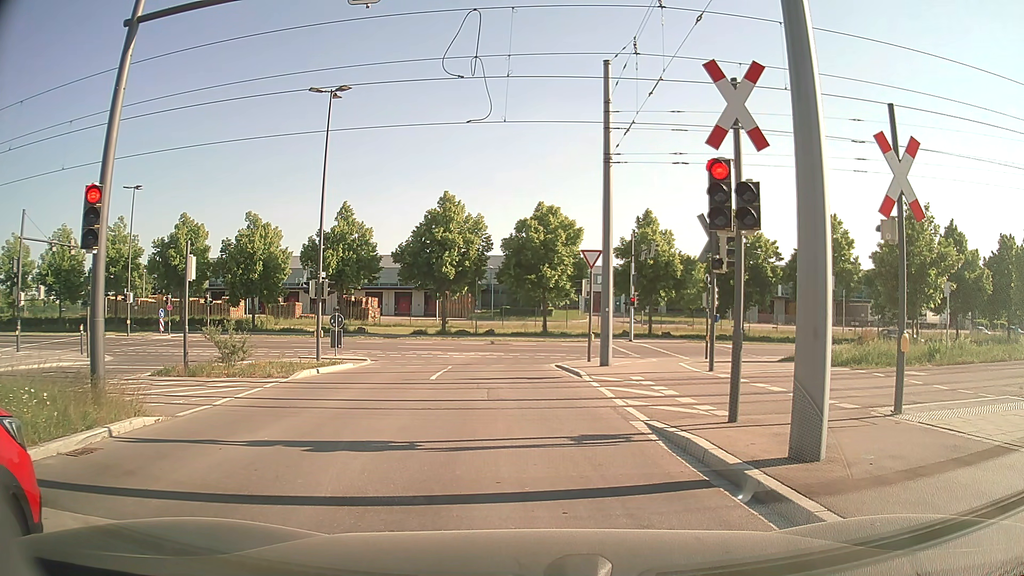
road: tertiary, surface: asphalt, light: Day
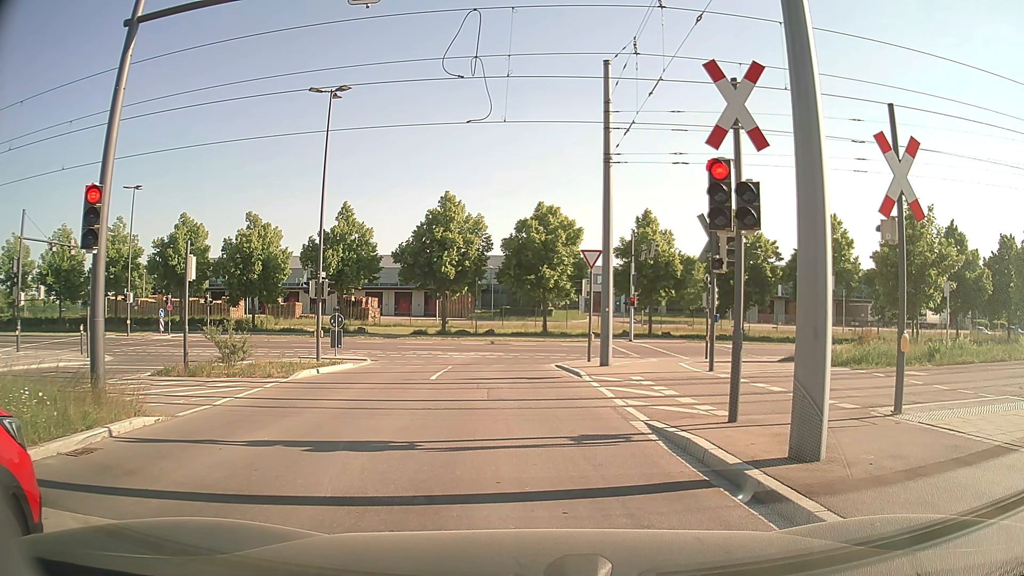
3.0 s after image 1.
(0.0, 0.0) m; 0°
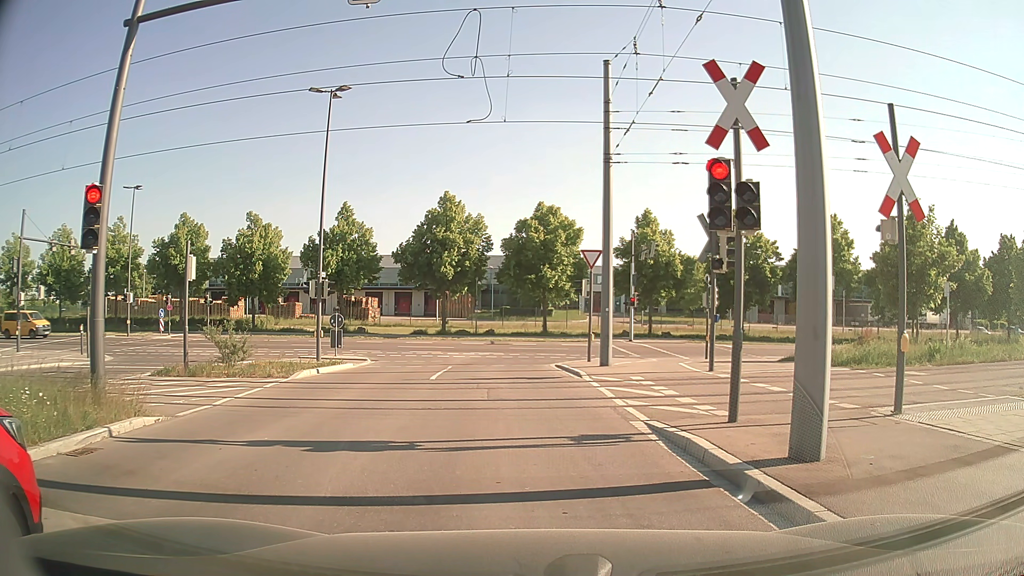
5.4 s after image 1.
(0.0, 0.0) m; 0°
(0, +10) (-1, +20) (0, +30) (+7, +36) (+17, +38) (+27, +38) (+37, +38) (+47, +39) (+57, +39) (+67, +39) m
